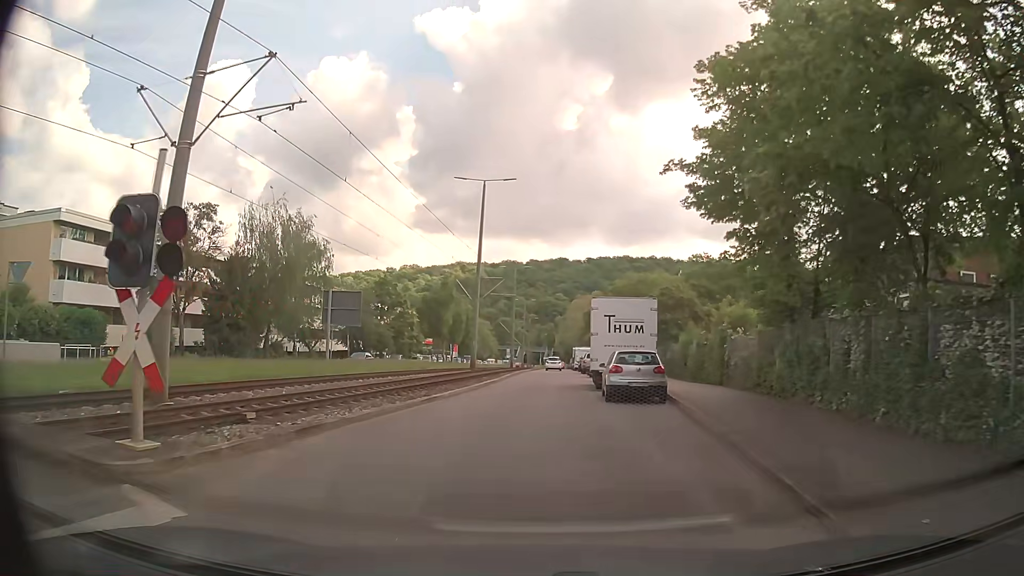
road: secondary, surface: asphalt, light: Day
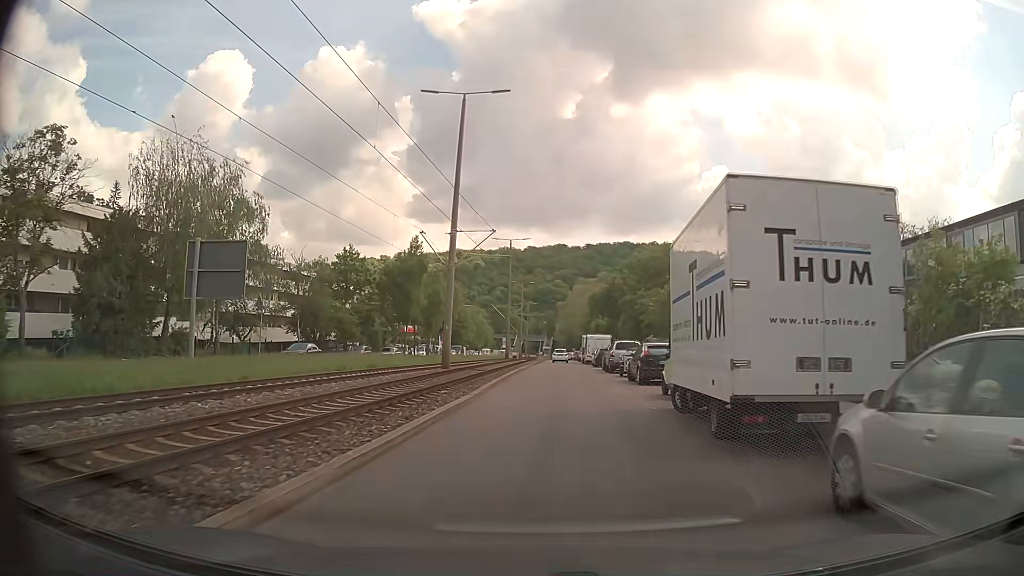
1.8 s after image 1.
(-0.1, +17.0) m; +1°
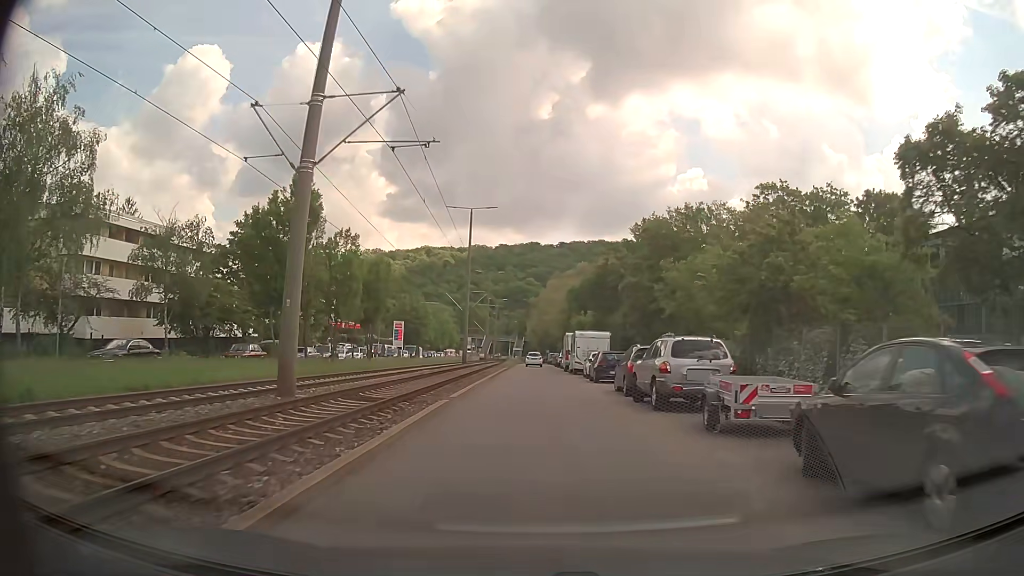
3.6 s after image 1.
(+0.4, +19.3) m; +2°
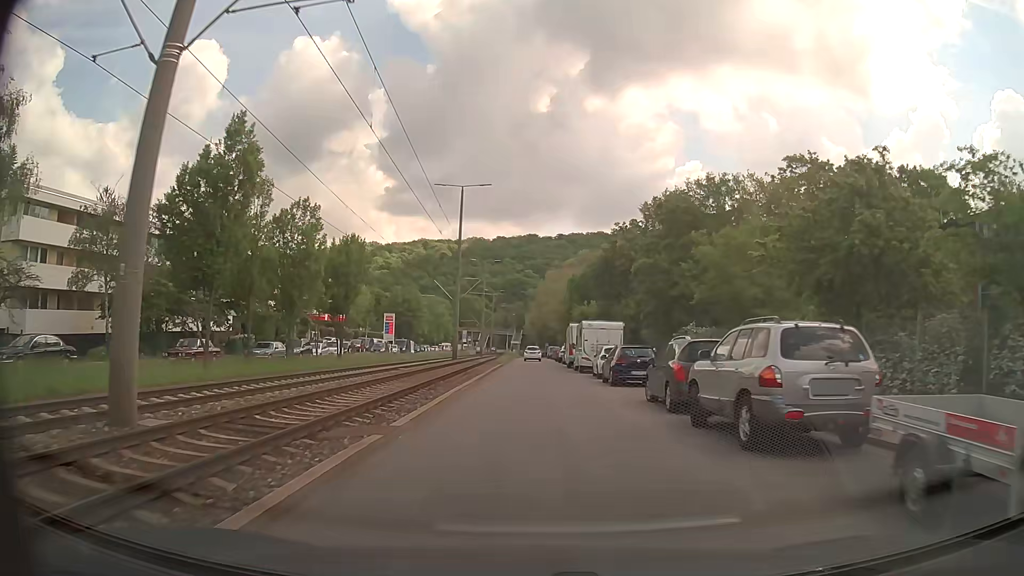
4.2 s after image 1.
(0.0, +6.7) m; 0°
